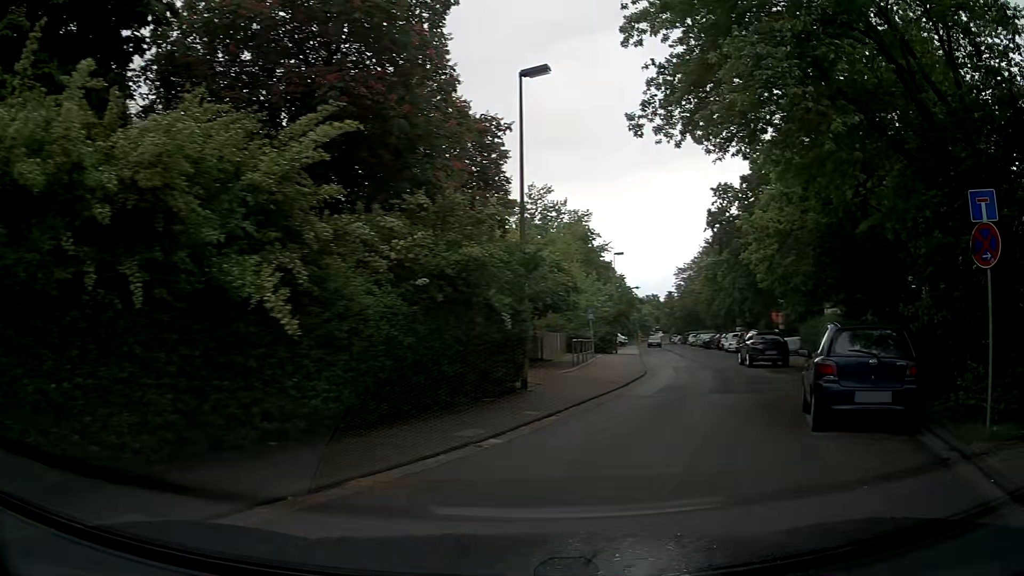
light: Day
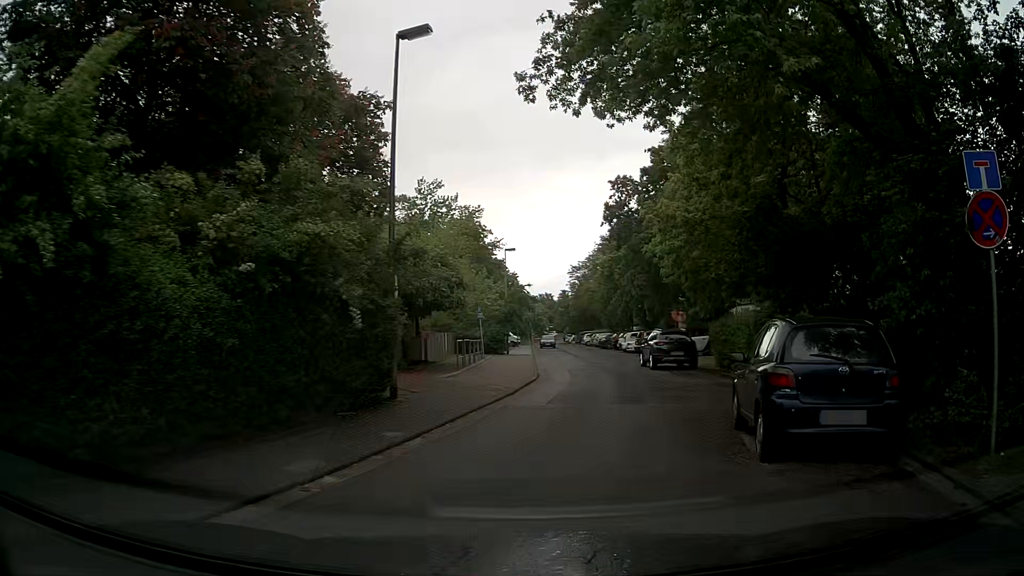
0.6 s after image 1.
(+0.2, +2.4) m; +8°
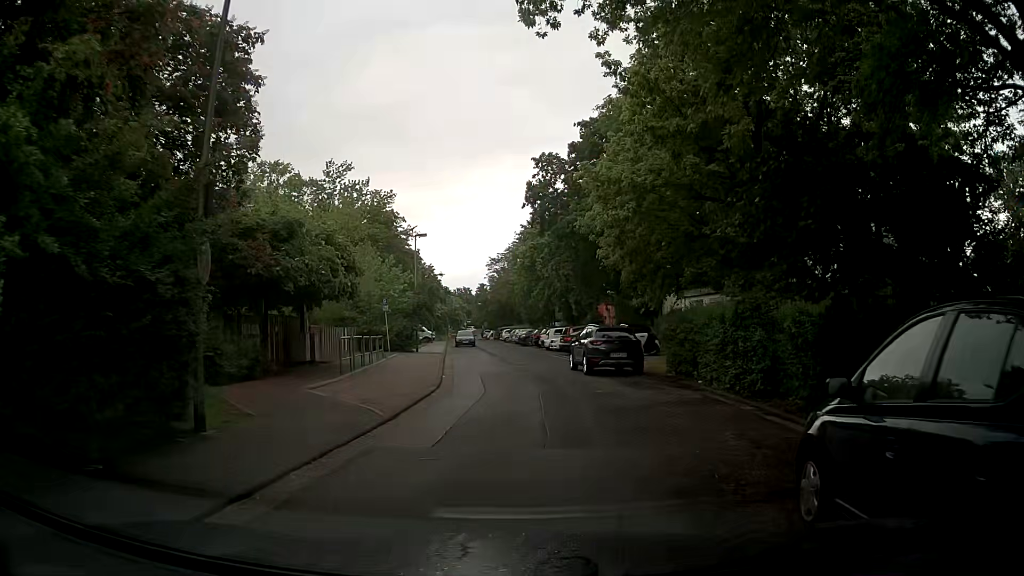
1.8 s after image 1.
(+0.4, +5.1) m; +6°
